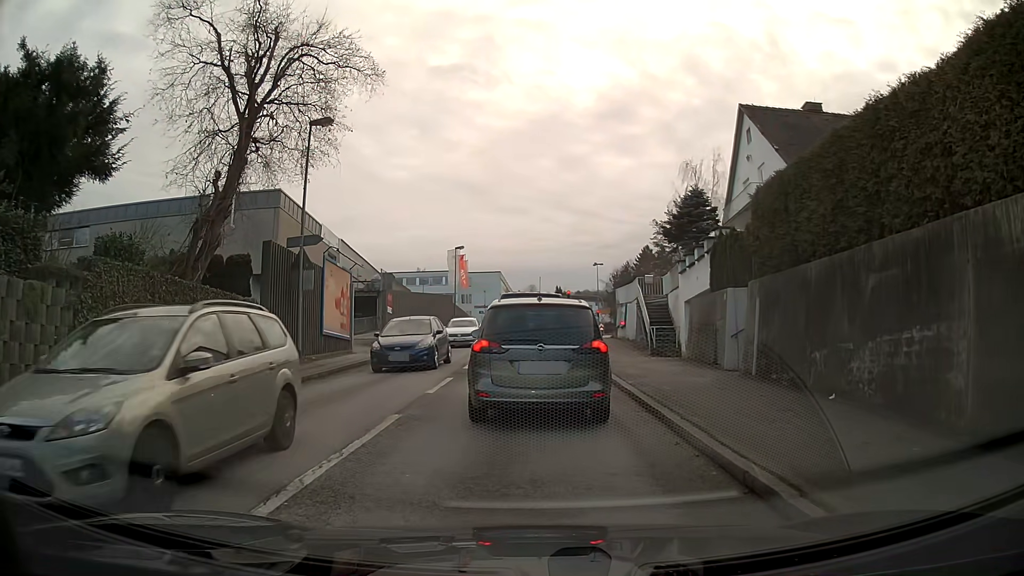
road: tertiary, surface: asphalt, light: Day
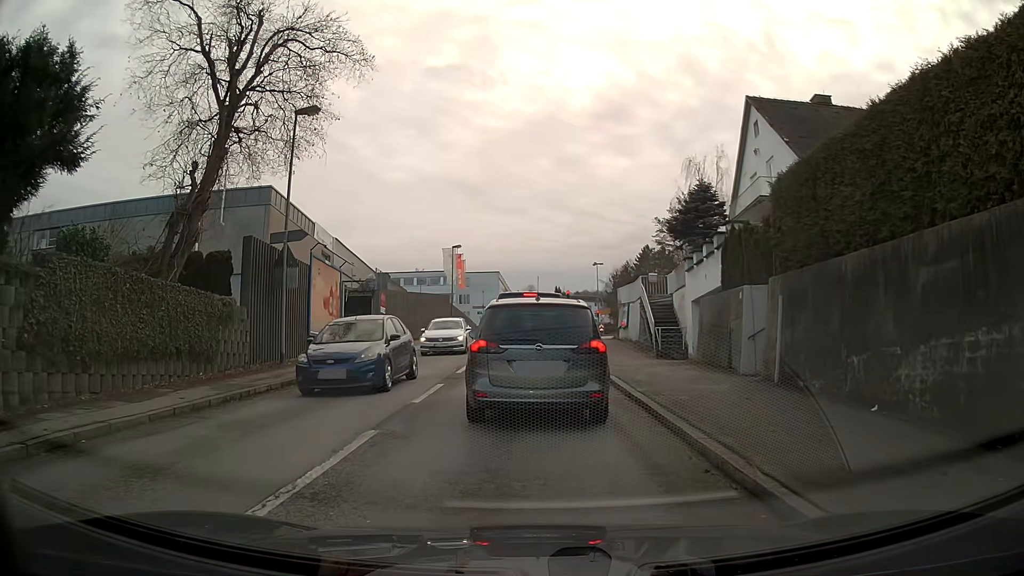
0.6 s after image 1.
(0.0, +1.4) m; 0°
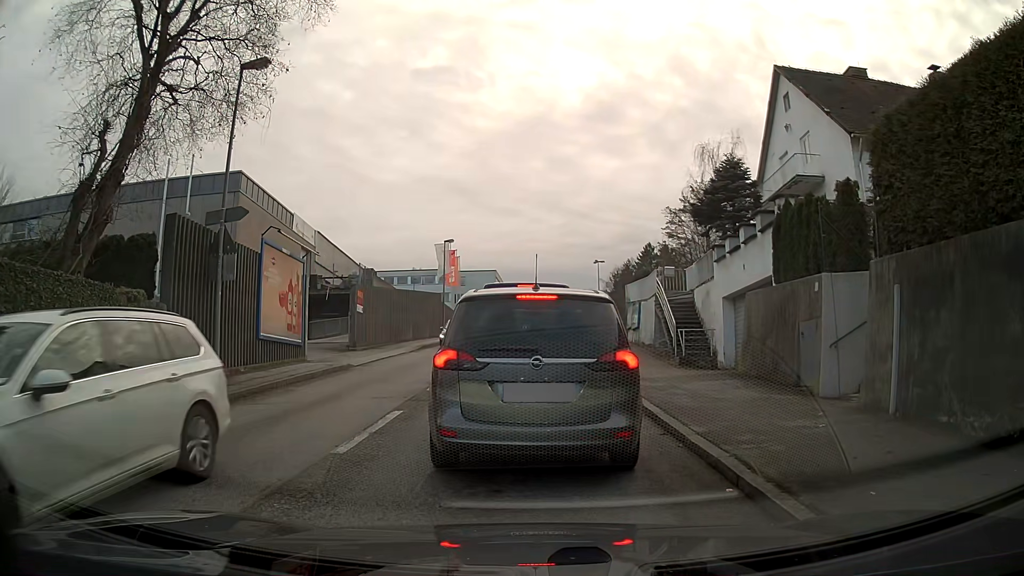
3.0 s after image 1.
(0.0, +4.1) m; +1°
(0, +10) (0, +20) (0, +30) (+1, +40) (+2, +50) (+4, +60) (+4, +70) (+4, +80) (+5, +90) (+5, +100) m
